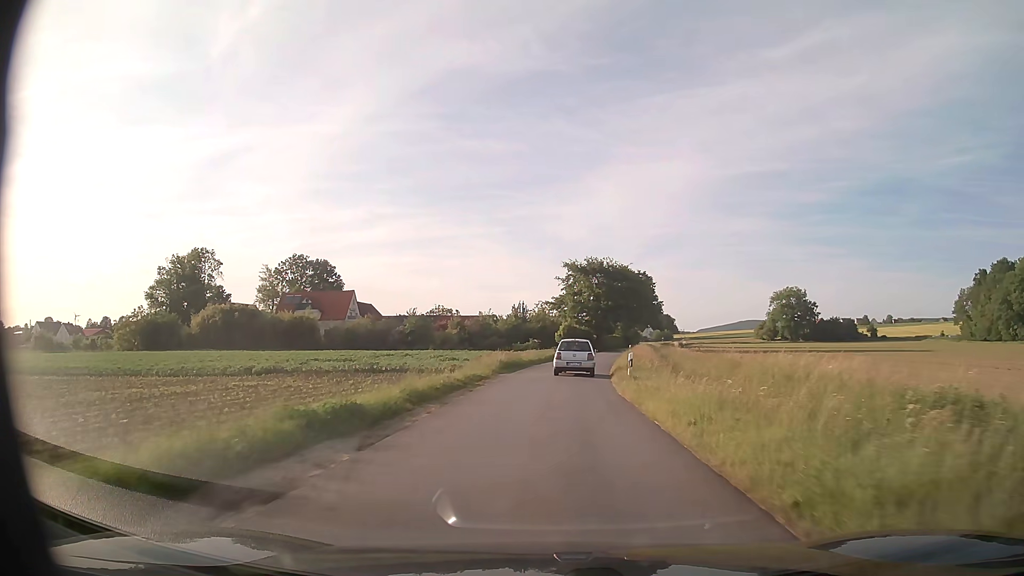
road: unclassified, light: Day
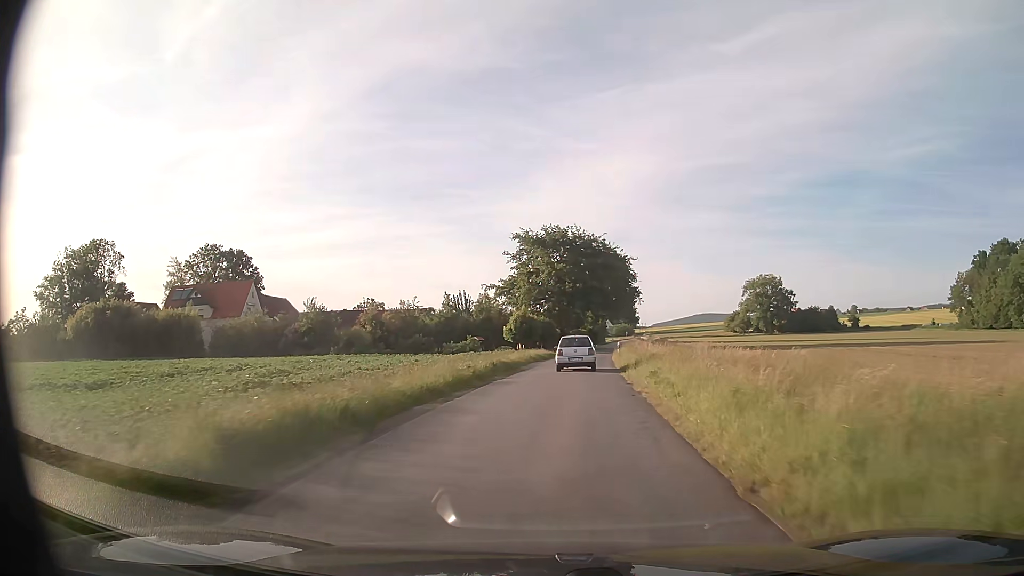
(+0.6, +25.5) m; +4°
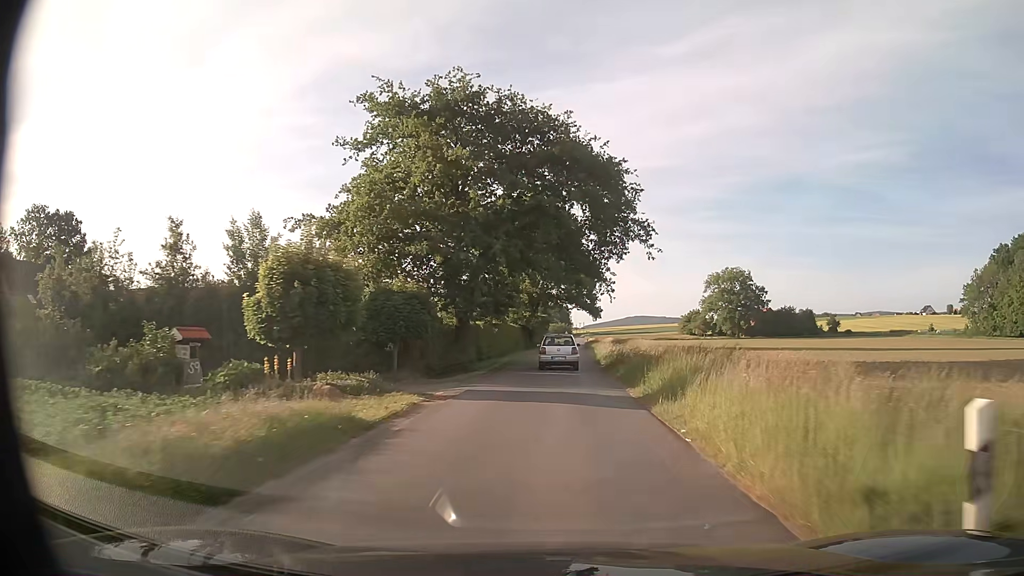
(+1.9, +42.8) m; +5°
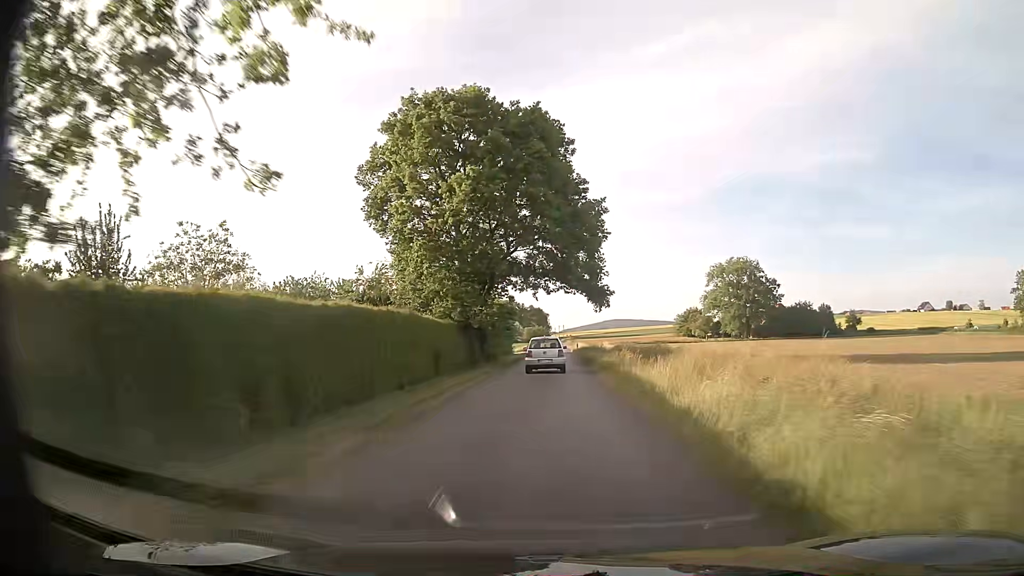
(+0.9, +34.4) m; +2°
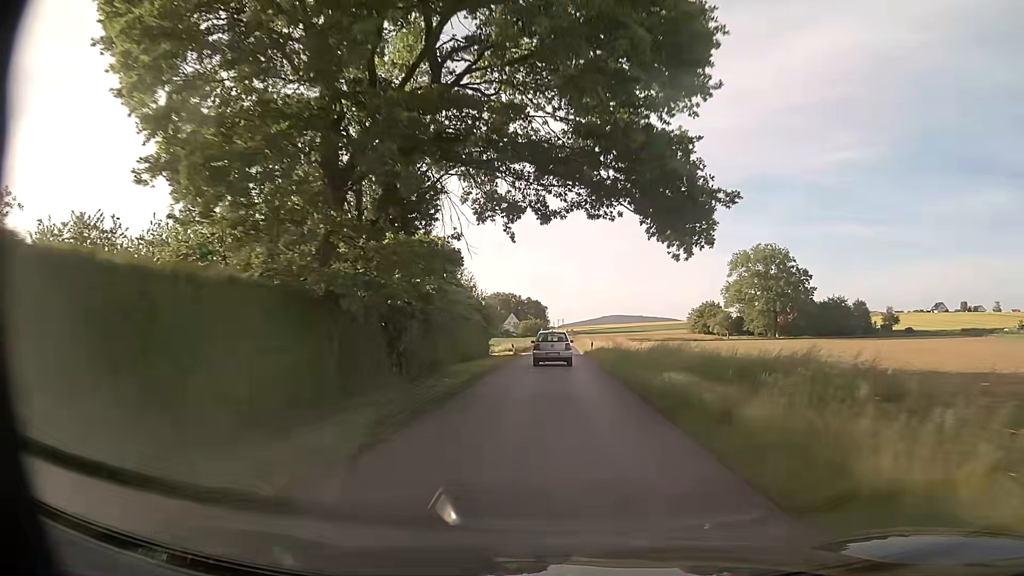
(+0.1, +25.6) m; 0°
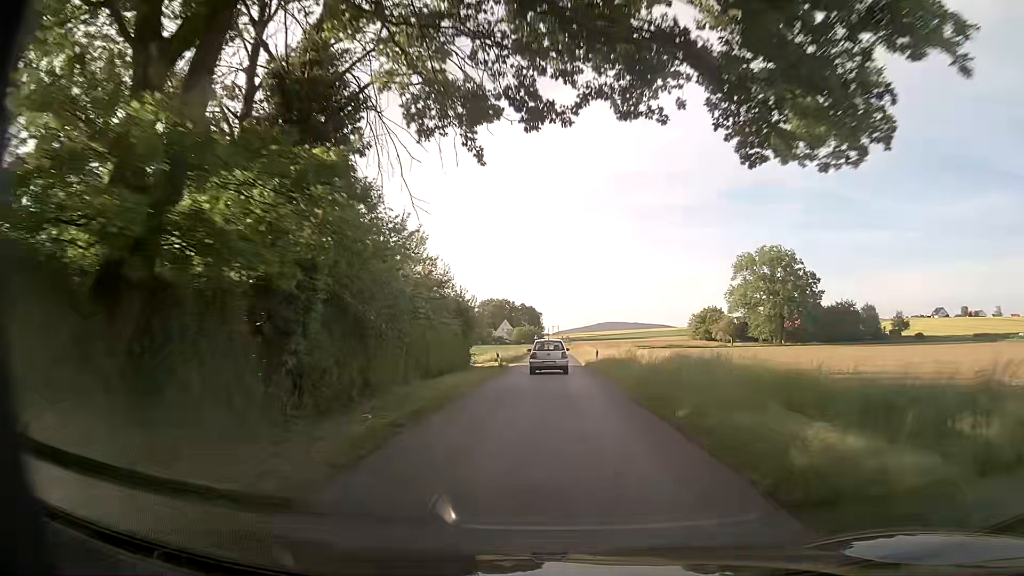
(0.0, +8.6) m; 0°
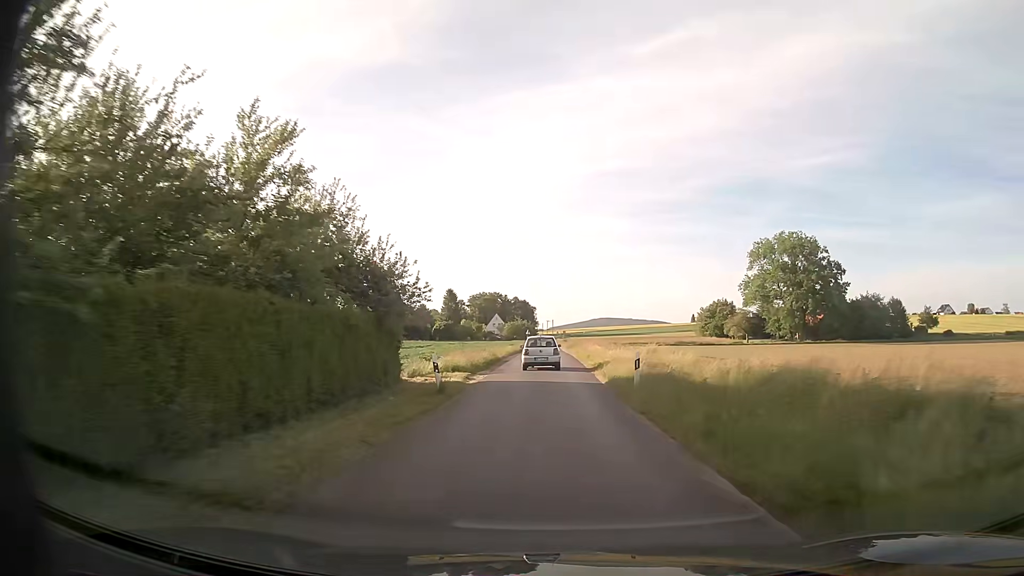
(+0.2, +17.4) m; 0°
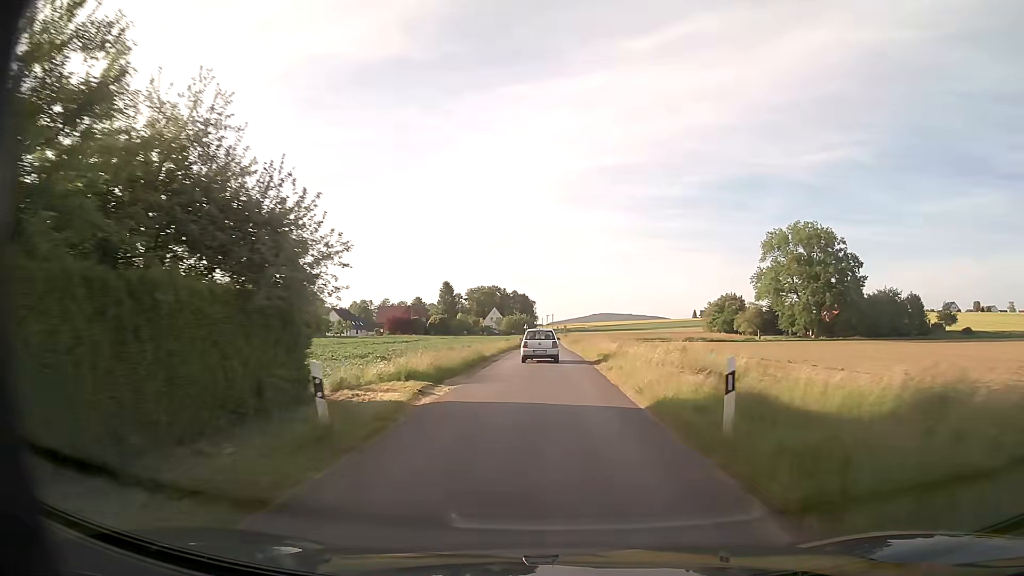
(0.0, +8.7) m; 0°
(0, +10) (0, +20) (0, +30) (0, +40) (0, +50) (0, +60) (0, +70) (0, +80) (0, +90) (0, +100) m
